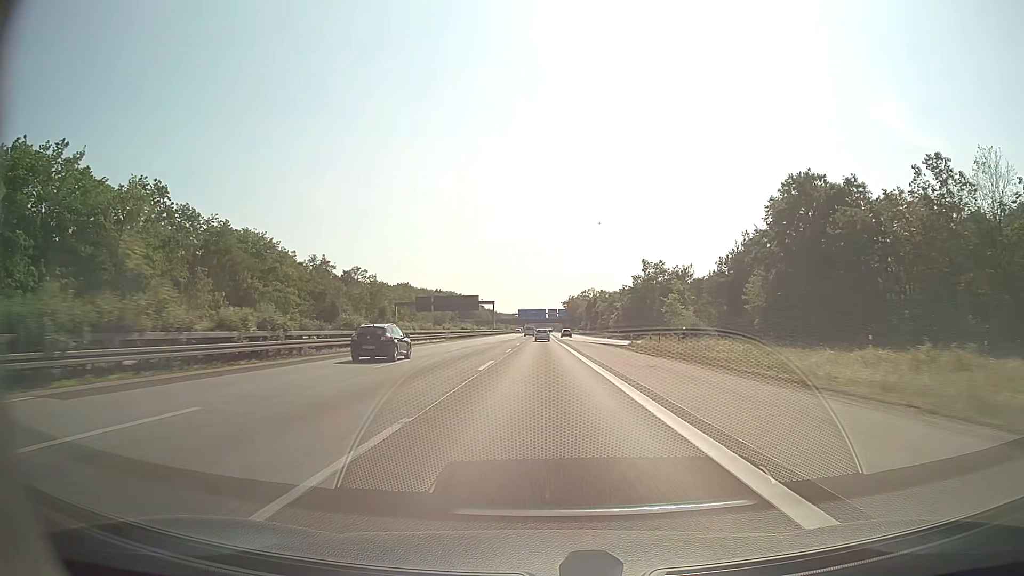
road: motorway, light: Day
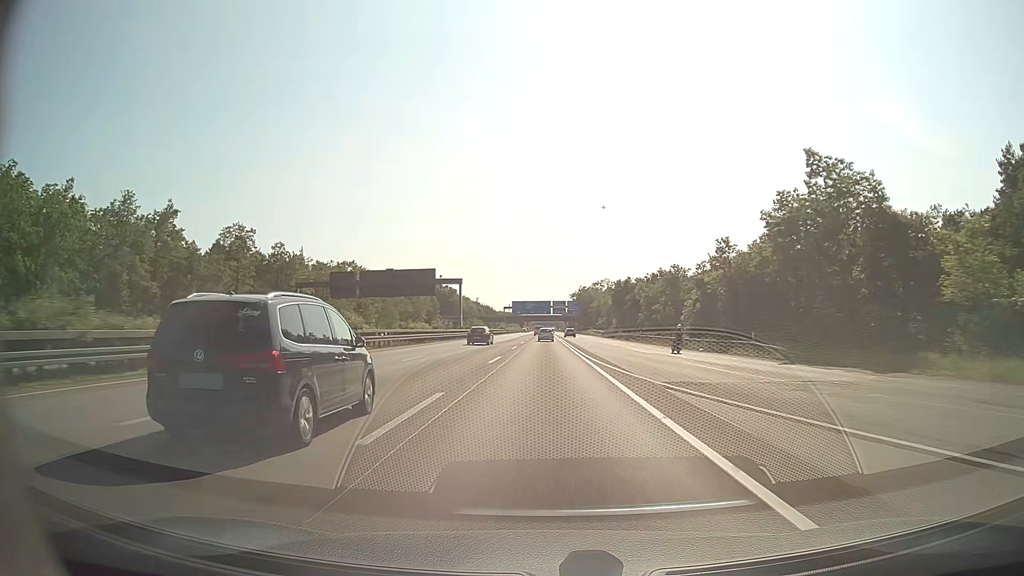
(-0.1, +69.6) m; 0°
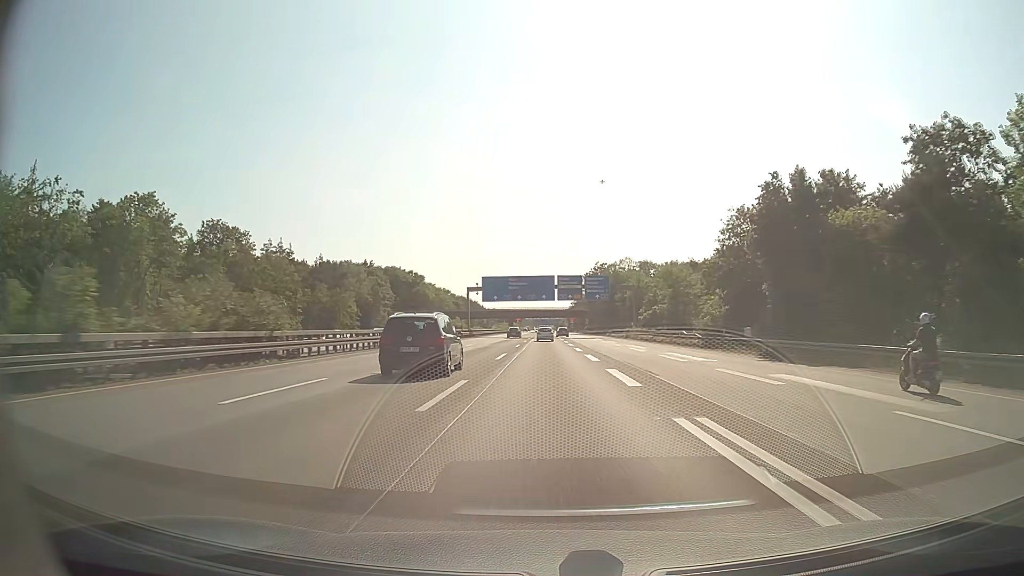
(+0.2, +87.1) m; 0°
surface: asphalt
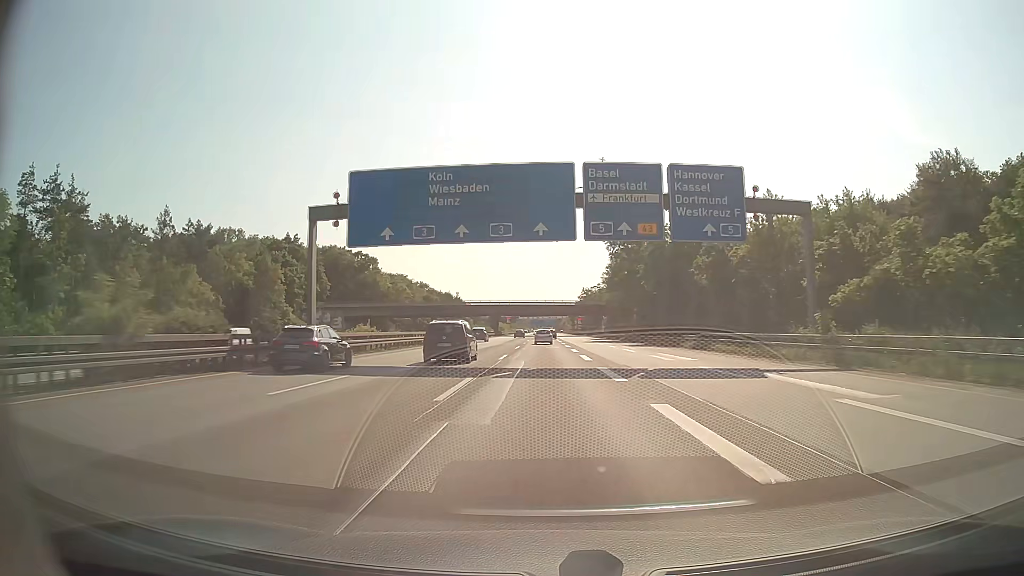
(+0.1, +69.7) m; 0°
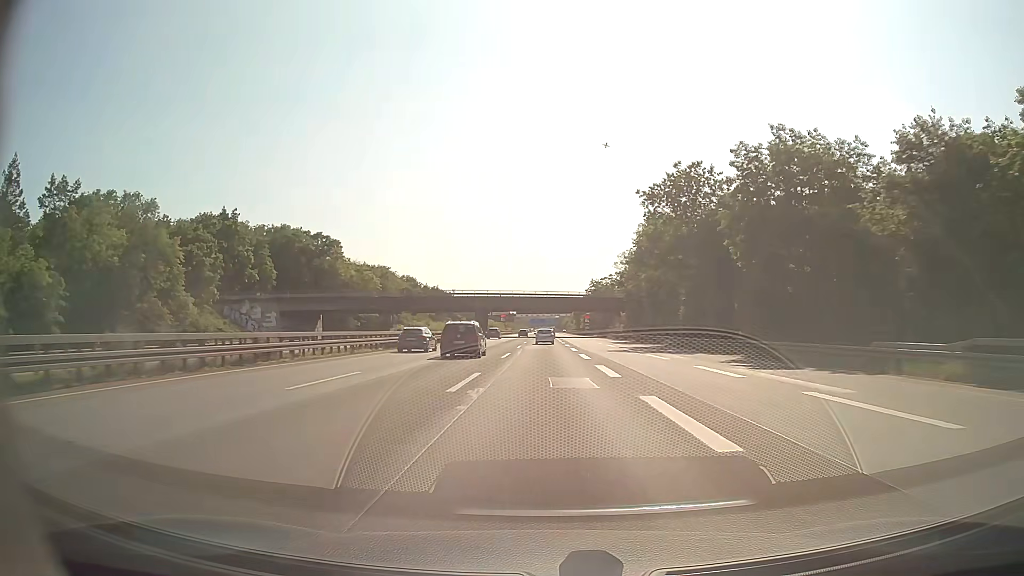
(0.0, +34.9) m; 0°
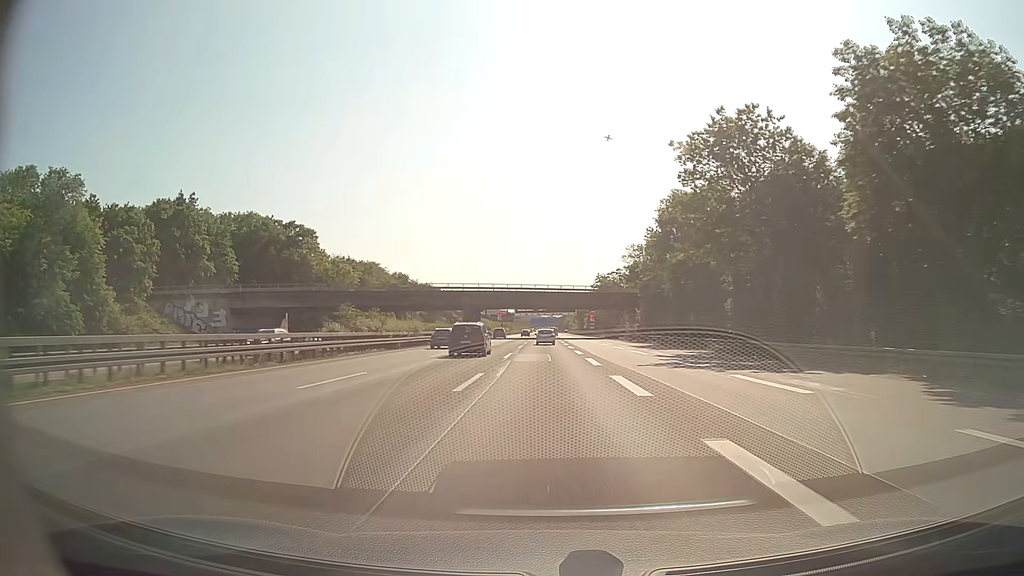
(0.0, +17.4) m; 0°
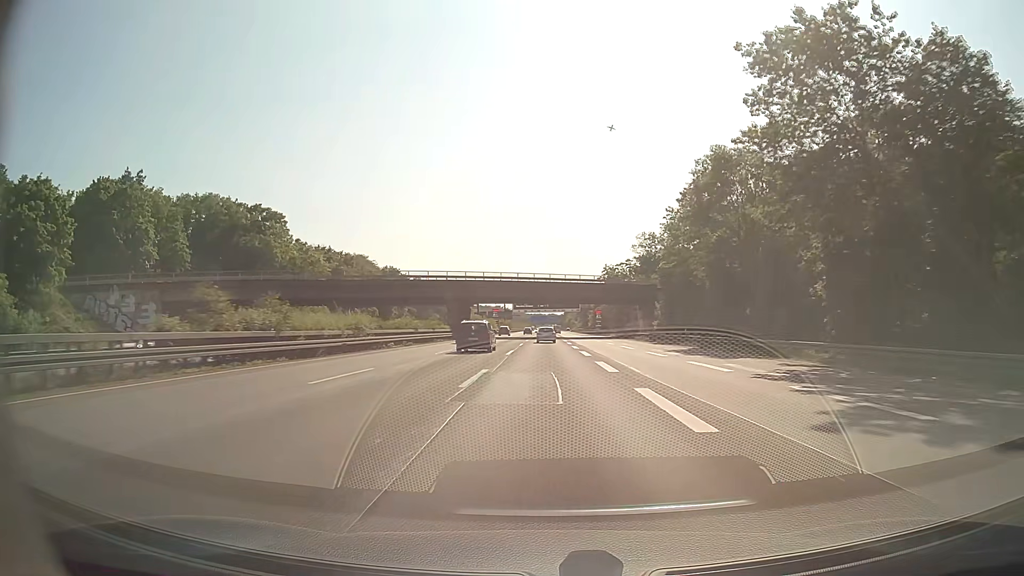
(0.0, +17.4) m; 0°
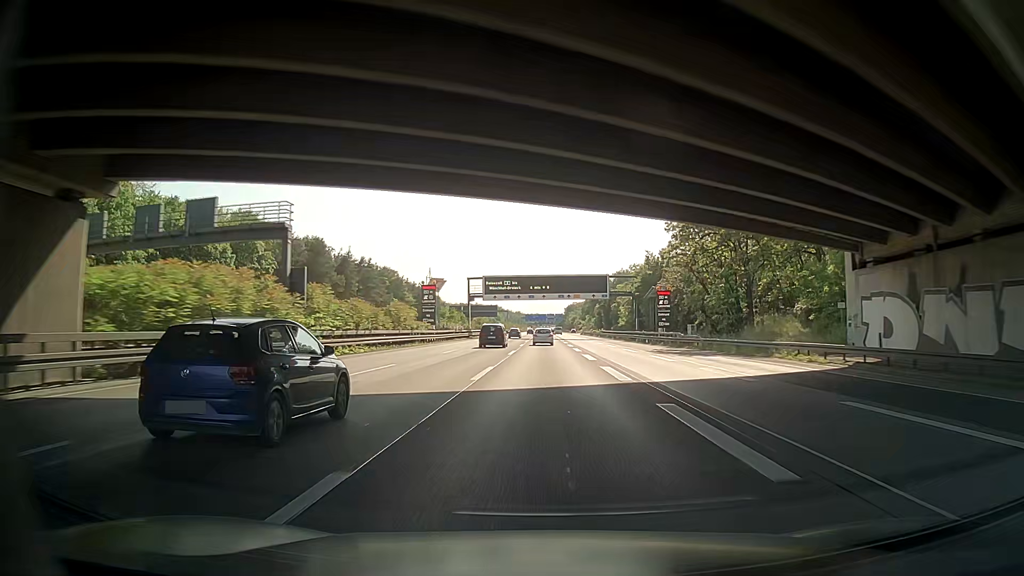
(-0.1, +87.1) m; 0°
(0, +10) (0, +20) (0, +30) (0, +40) (0, +50) (0, +60) (0, +70) (0, +80) (0, +90) (0, +100) m
